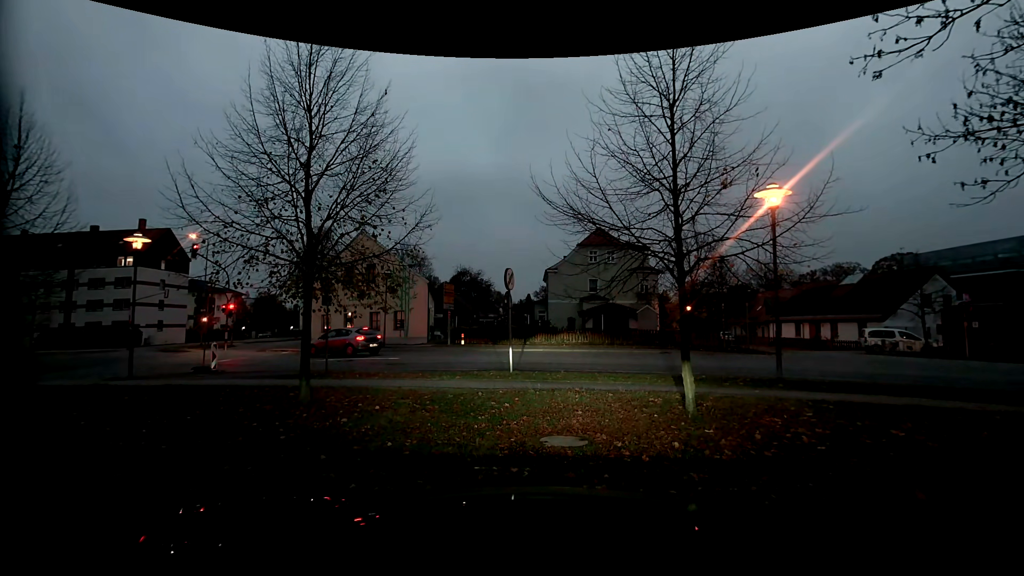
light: Dusk
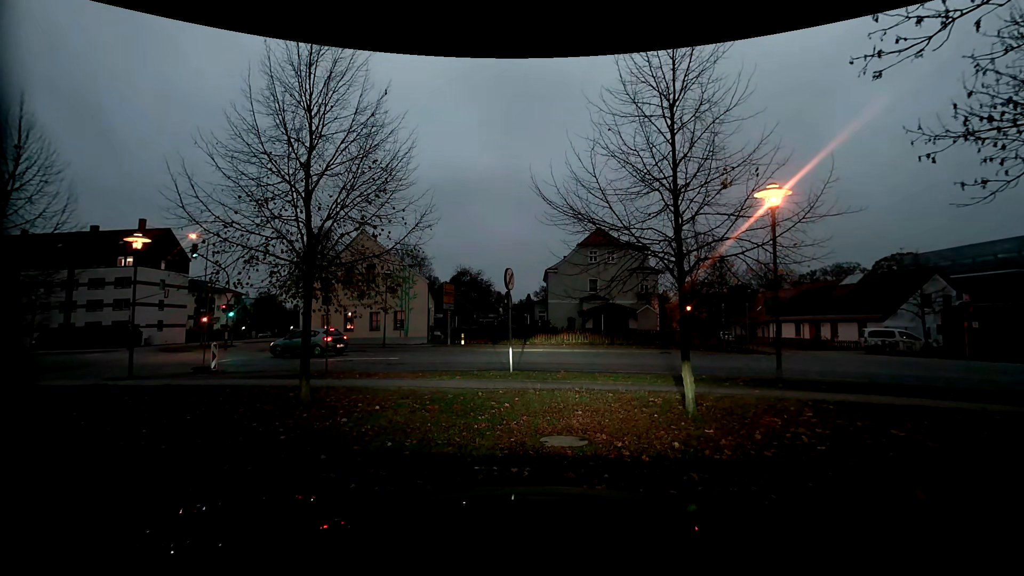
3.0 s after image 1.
(0.0, 0.0) m; 0°
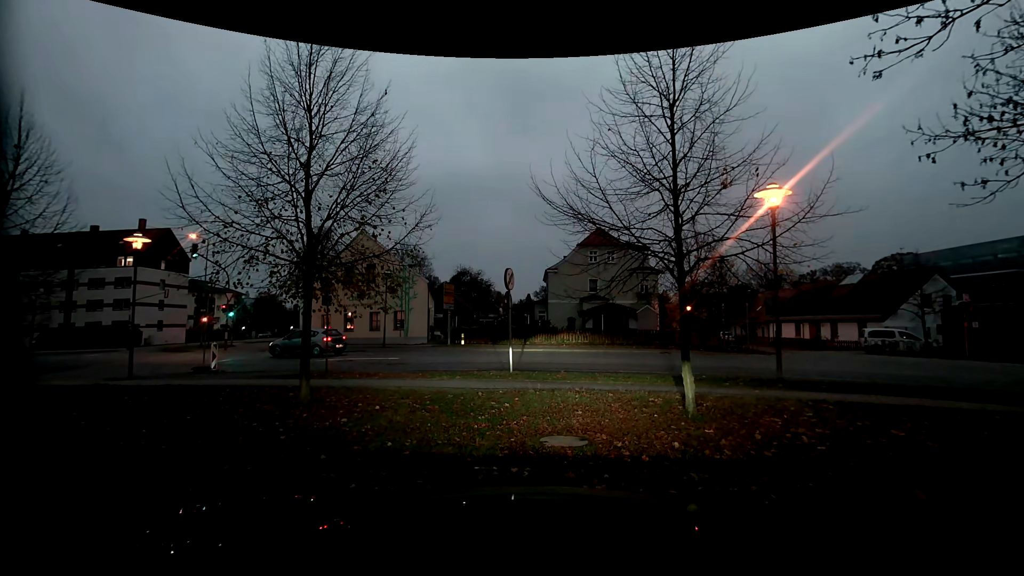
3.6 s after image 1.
(0.0, 0.0) m; 0°
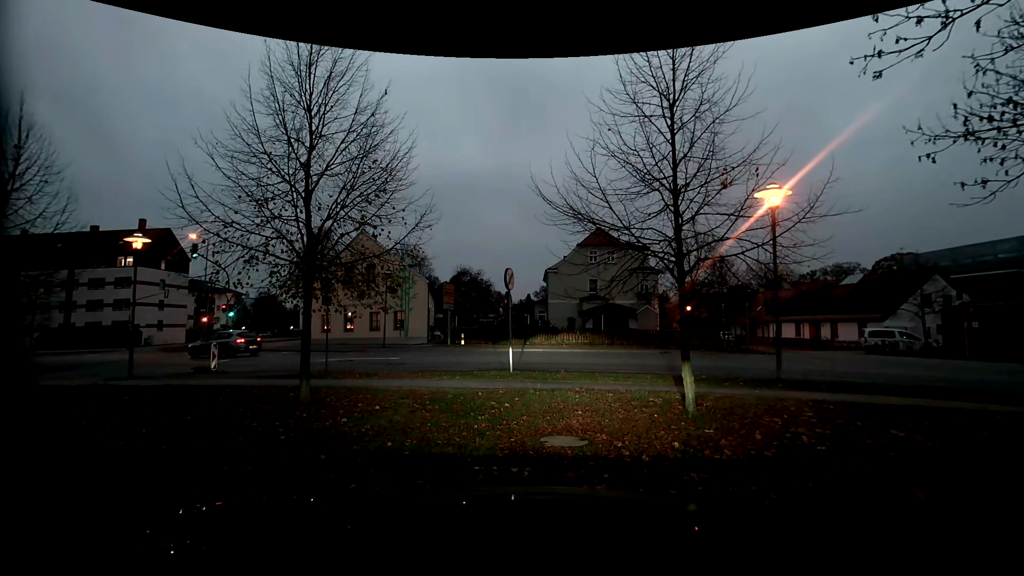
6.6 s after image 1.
(0.0, 0.0) m; 0°
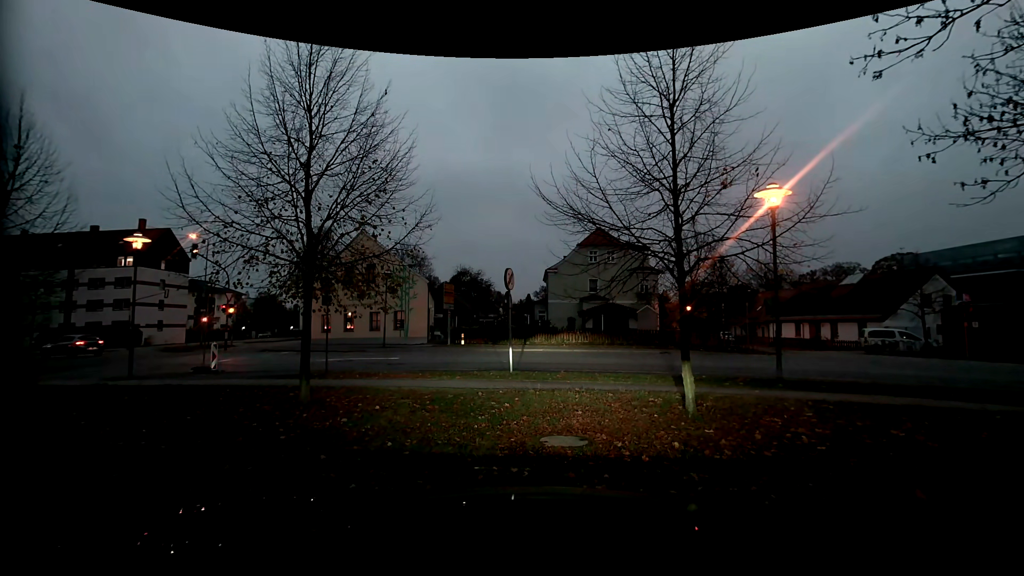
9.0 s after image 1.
(0.0, 0.0) m; 0°
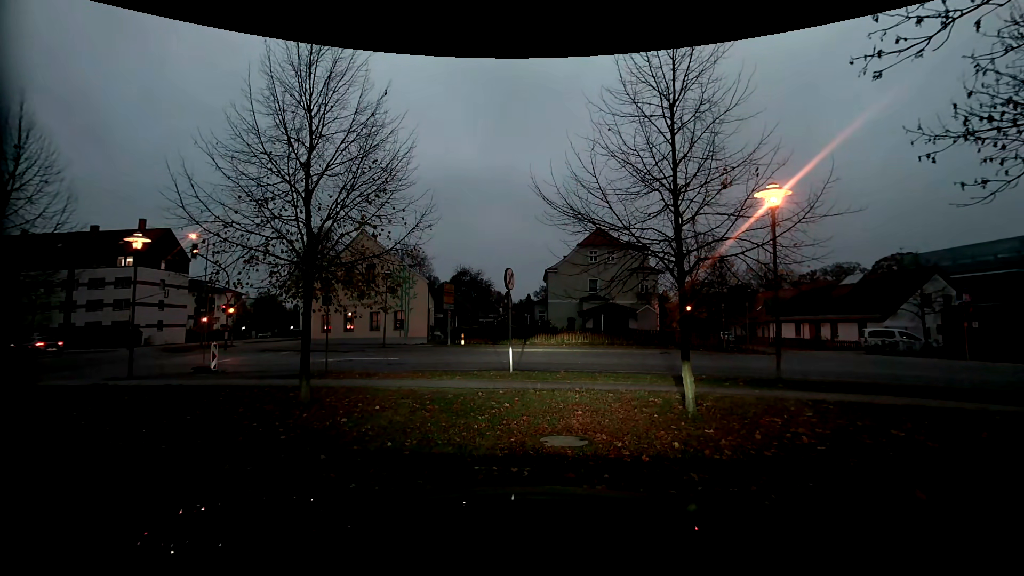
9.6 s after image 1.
(0.0, 0.0) m; 0°
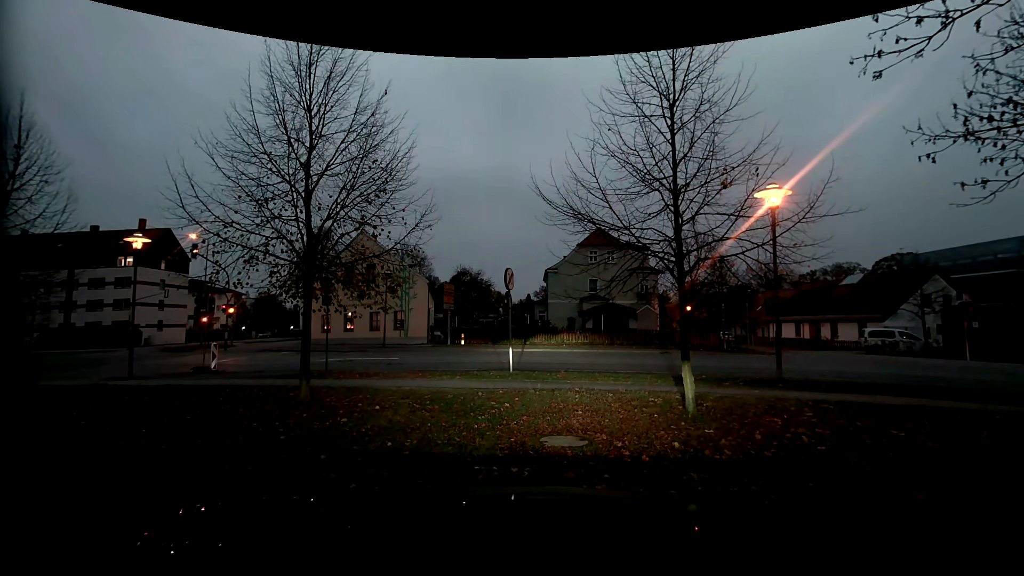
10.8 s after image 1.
(0.0, 0.0) m; 0°
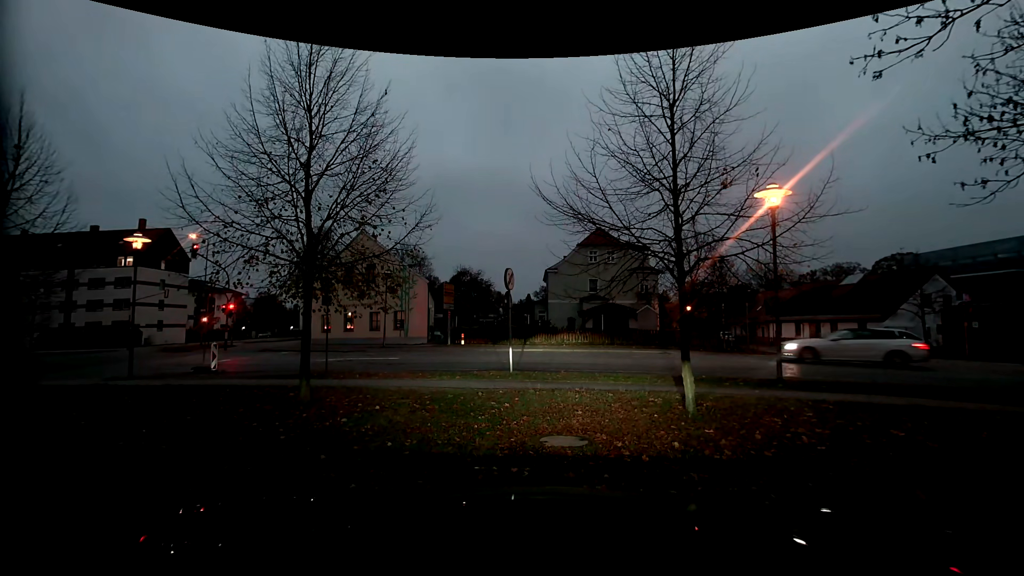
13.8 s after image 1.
(0.0, 0.0) m; 0°
